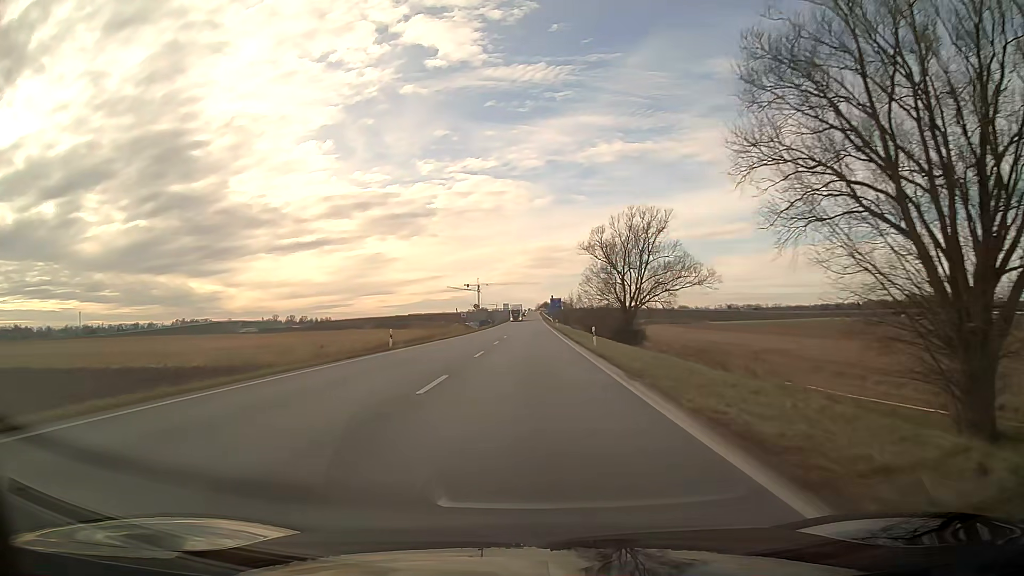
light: Day
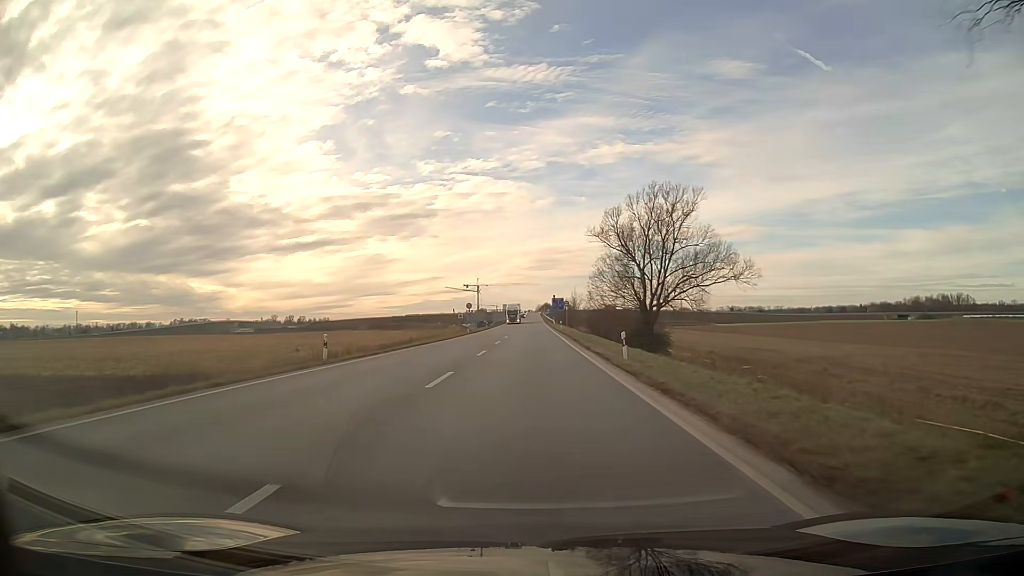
(0.0, +11.0) m; 0°
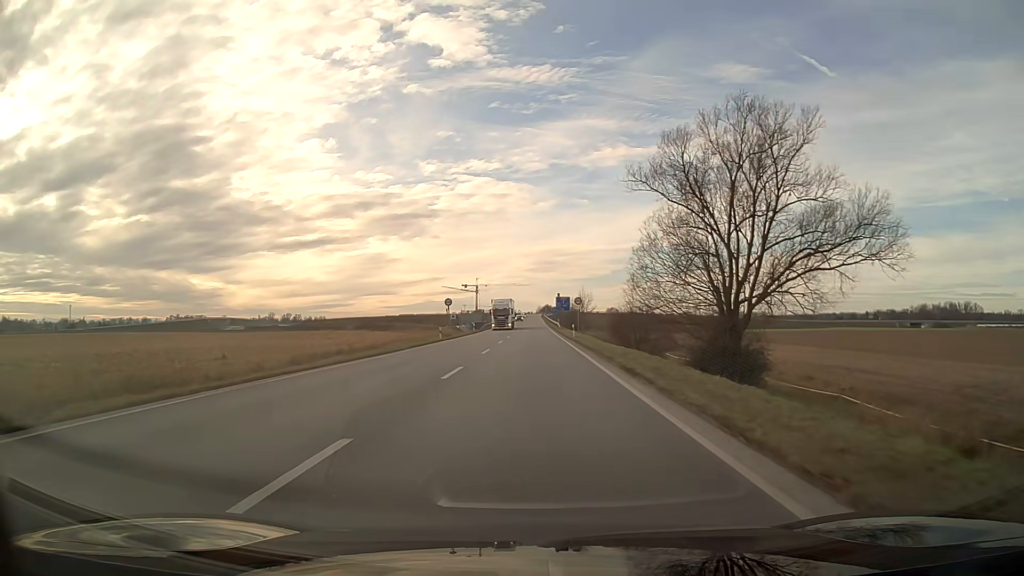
(0.0, +22.0) m; 0°
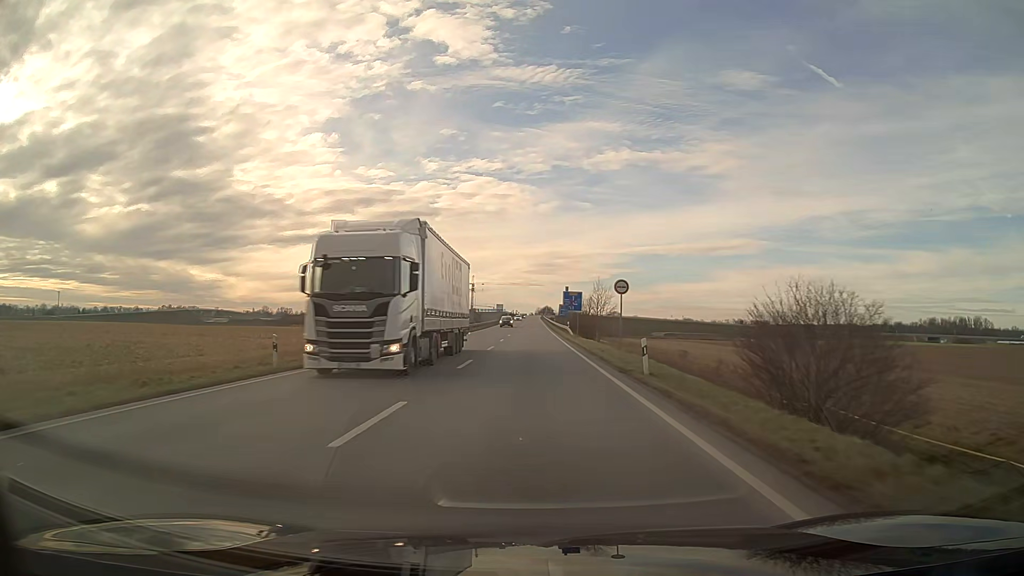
(+0.1, +32.9) m; 0°
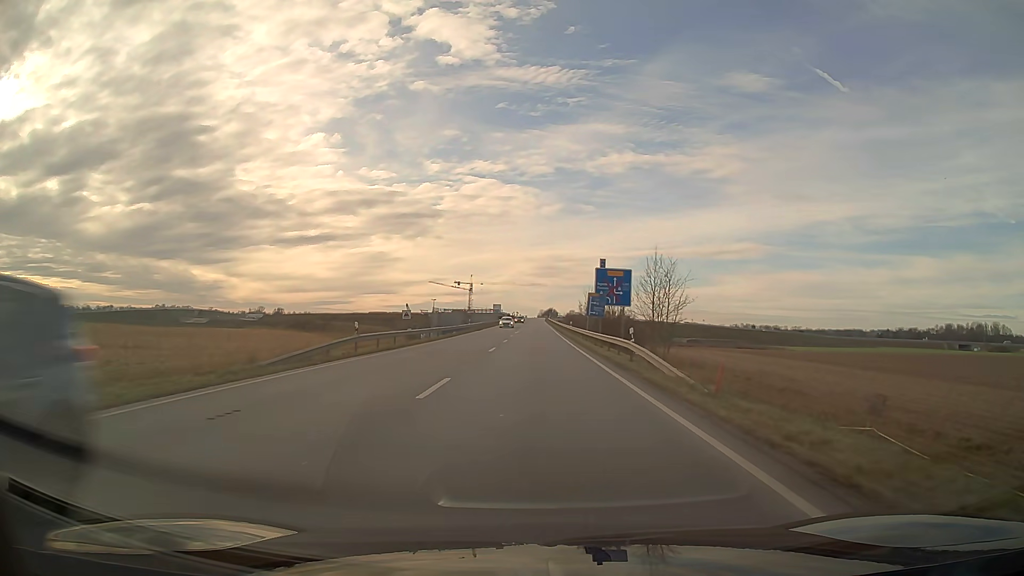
(-0.1, +44.0) m; 0°
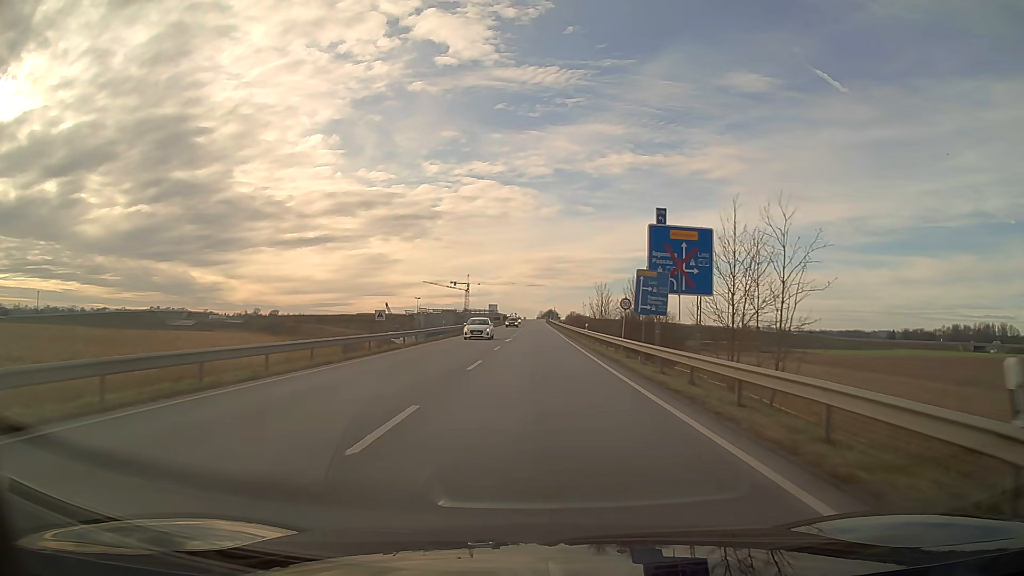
(0.0, +22.1) m; 0°
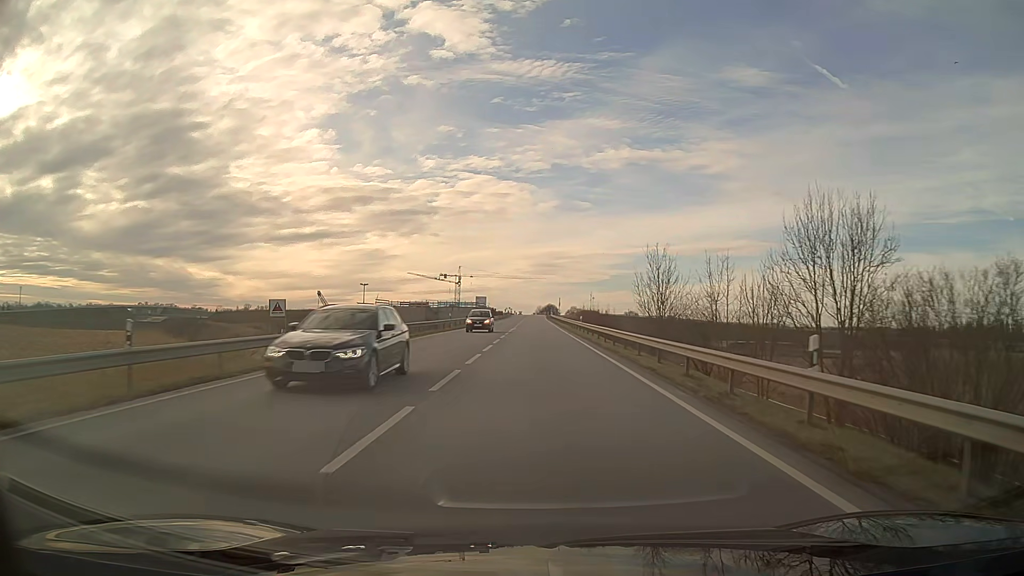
(+0.1, +43.3) m; 0°
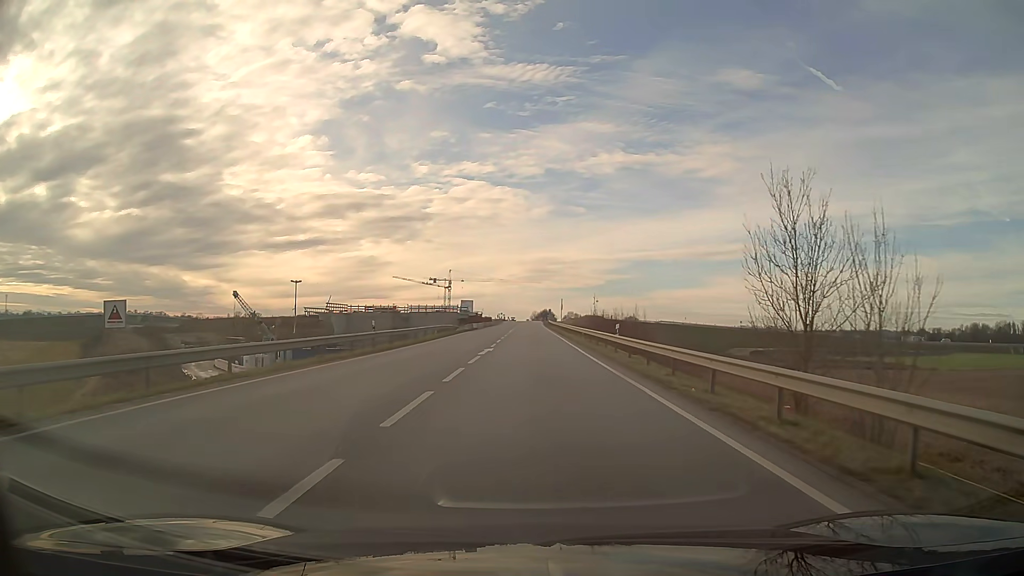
(+0.1, +27.0) m; 0°
